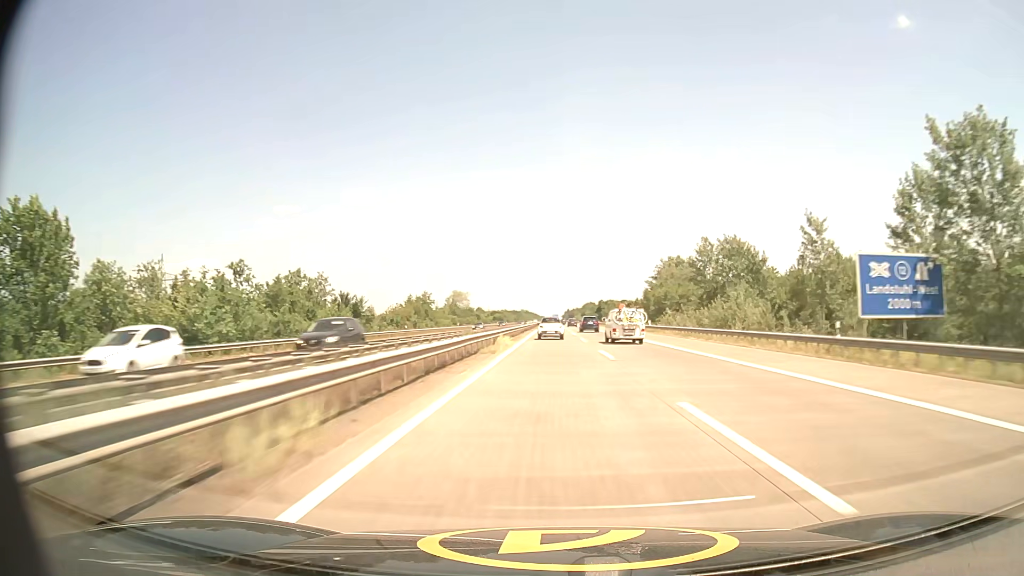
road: motorway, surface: asphalt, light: Day
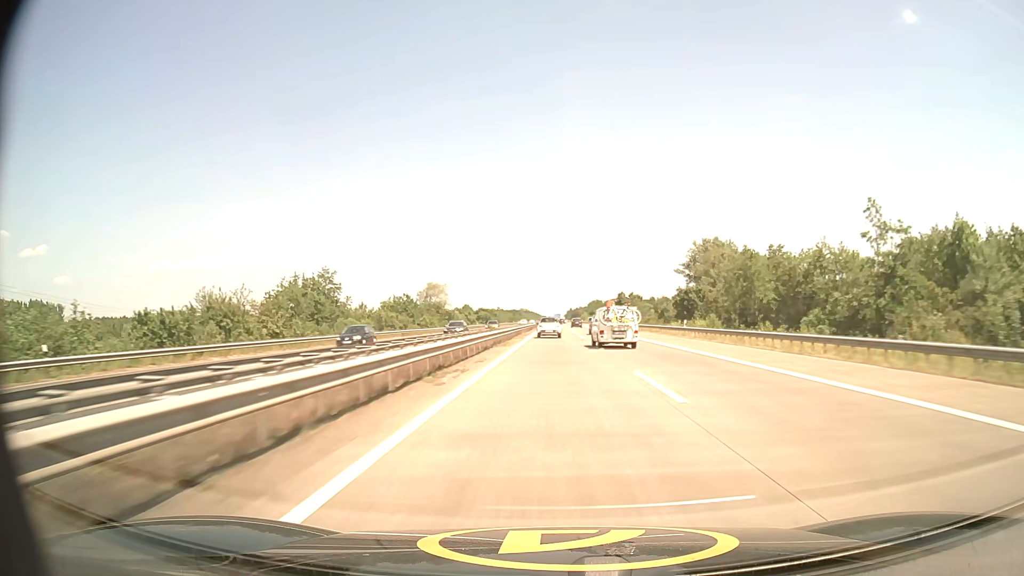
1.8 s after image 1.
(-0.1, +65.2) m; 0°
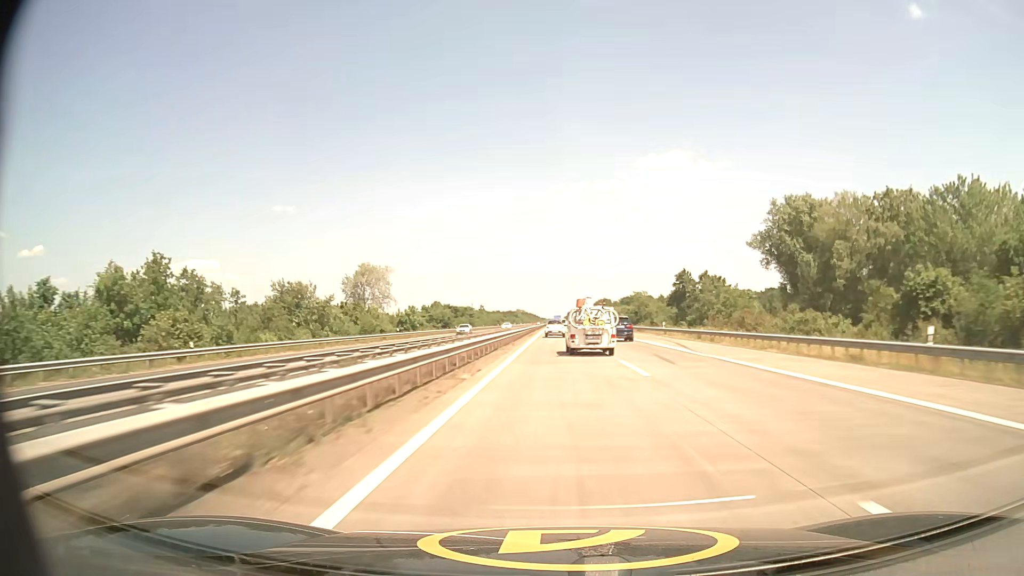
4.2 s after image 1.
(0.0, +83.9) m; 0°
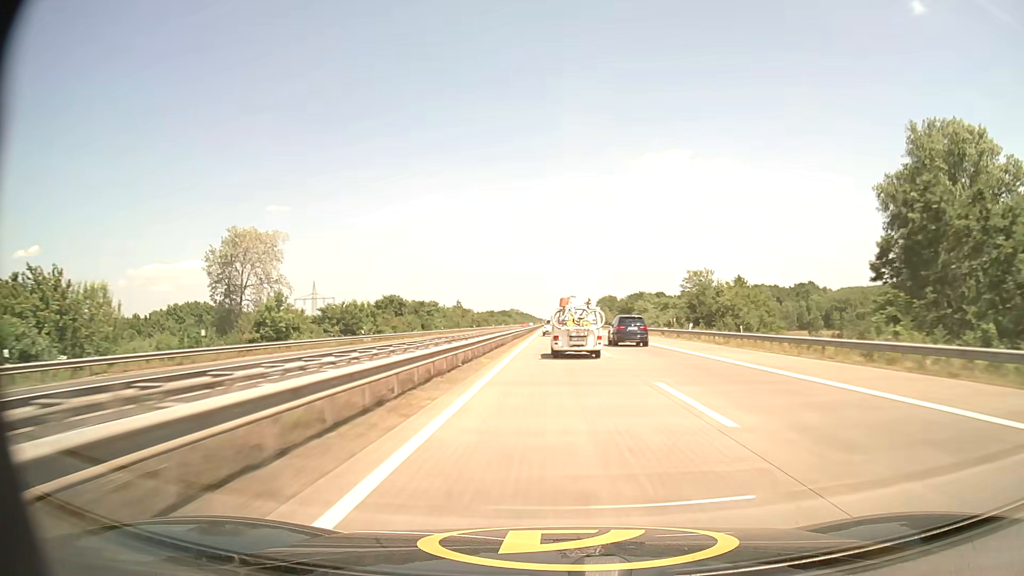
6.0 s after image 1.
(+0.1, +61.6) m; 0°
(0, +10) (0, +20) (0, +30) (0, +40) (0, +50) (0, +60) (0, +70) (0, +80) (0, +90) (0, +100) m
